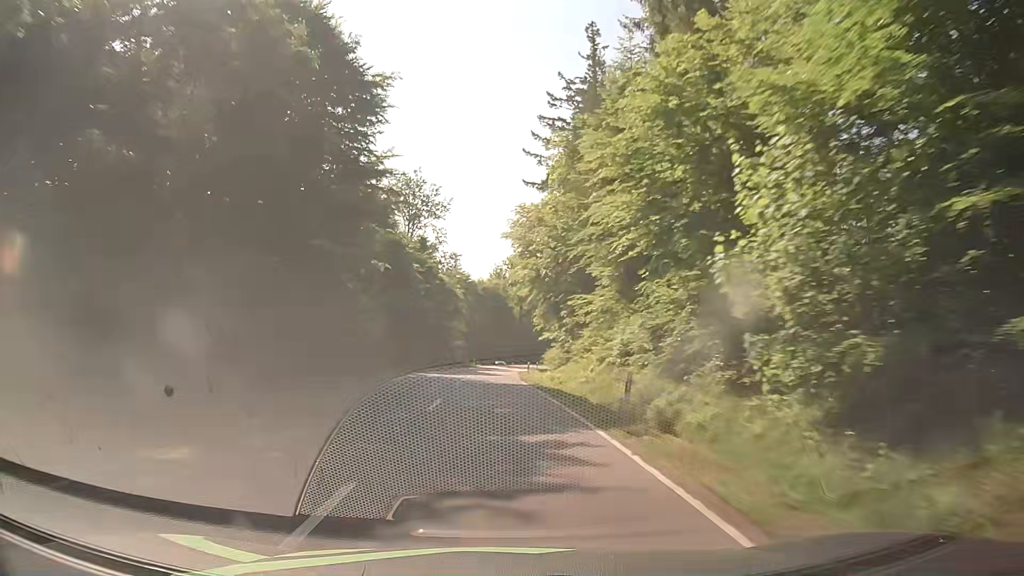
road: secondary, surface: asphalt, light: Day
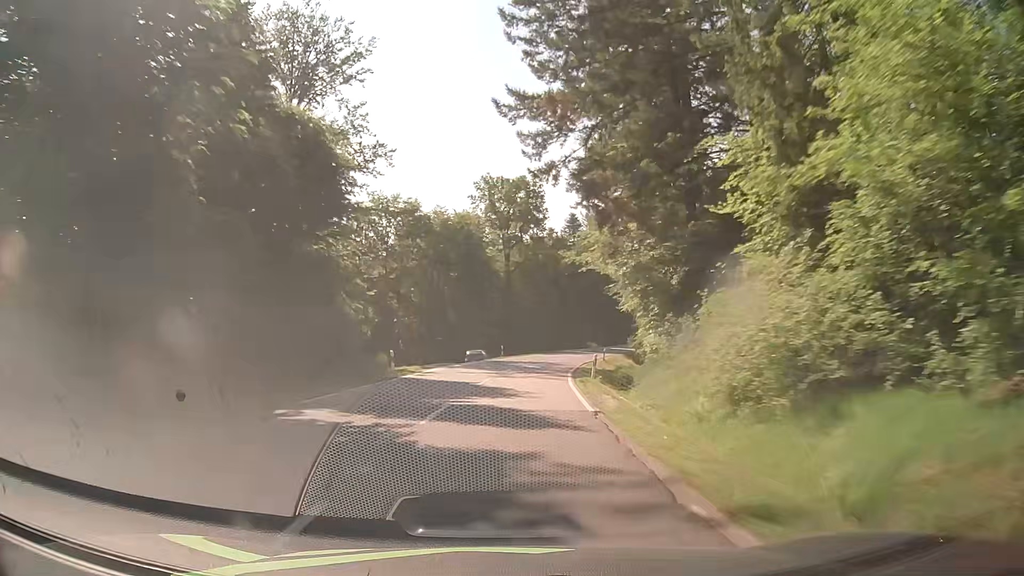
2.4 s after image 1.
(-1.2, +59.8) m; +1°
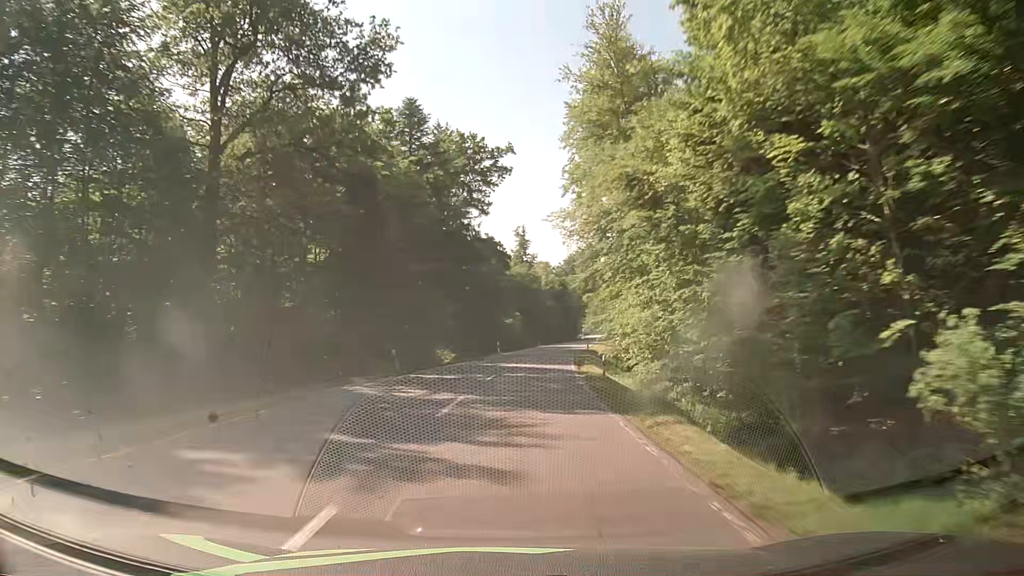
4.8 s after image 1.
(+5.8, +60.4) m; +13°
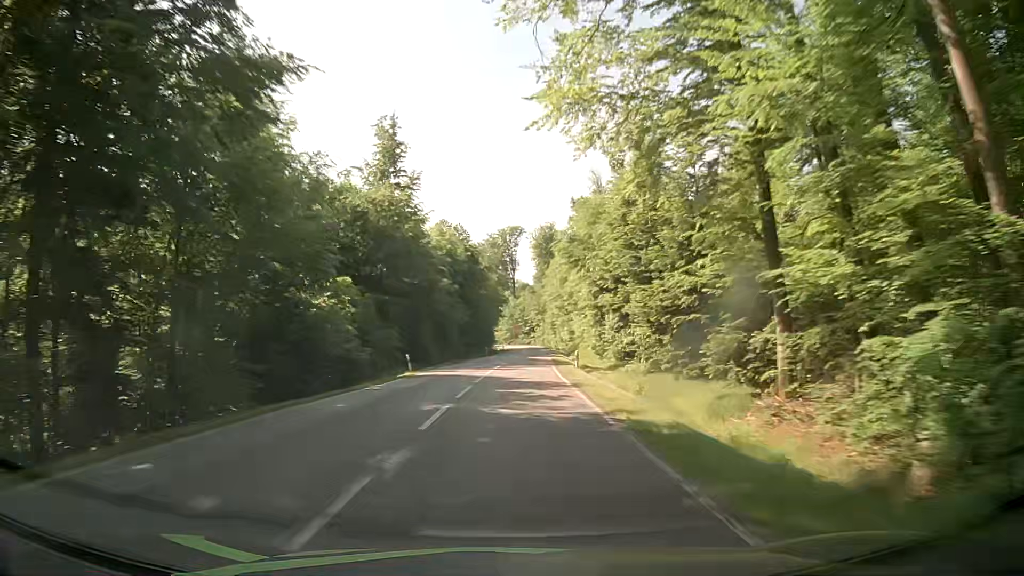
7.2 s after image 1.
(+4.8, +60.6) m; +8°
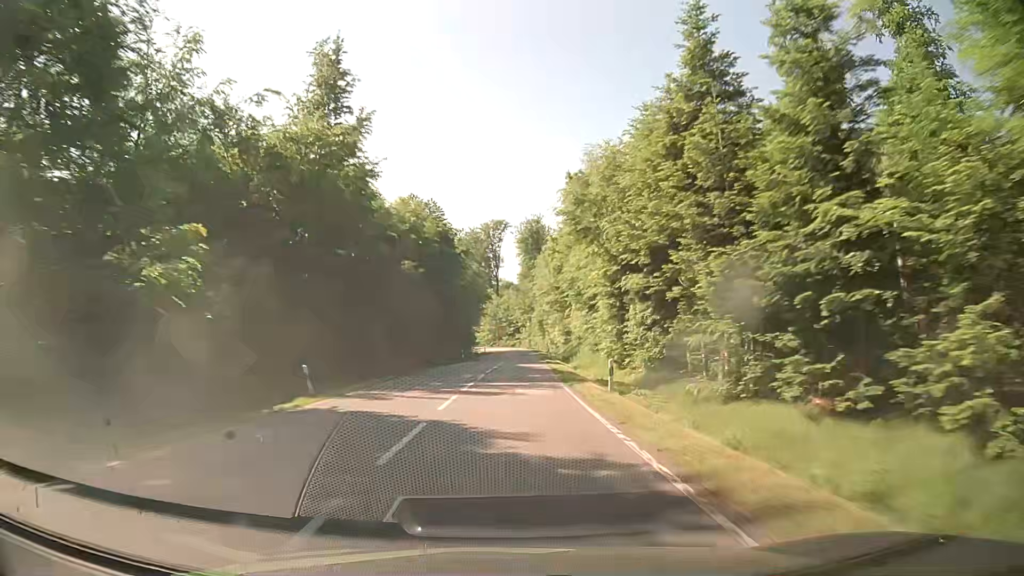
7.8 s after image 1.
(+0.3, +15.3) m; +2°
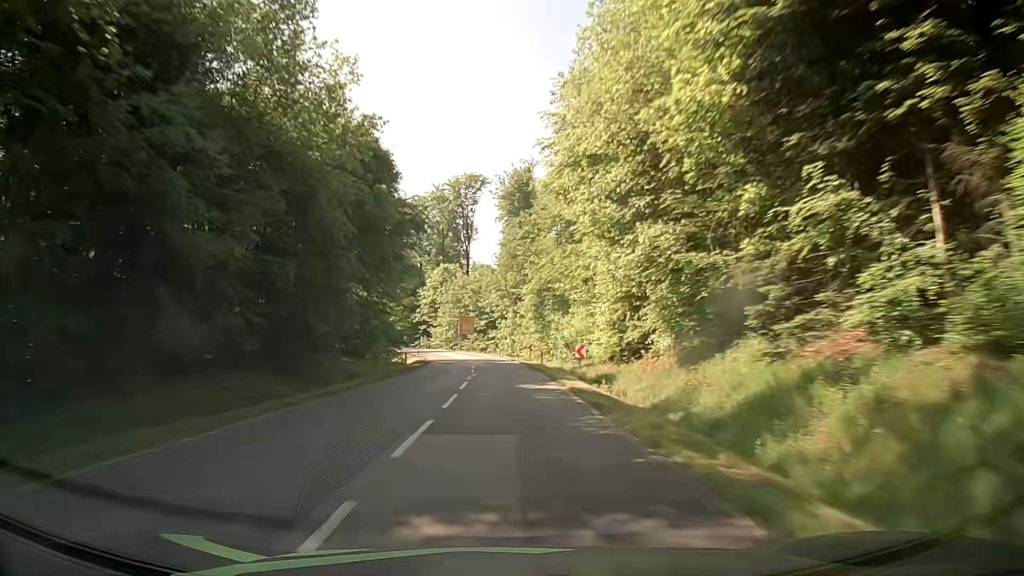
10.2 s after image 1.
(+1.6, +61.4) m; +2°
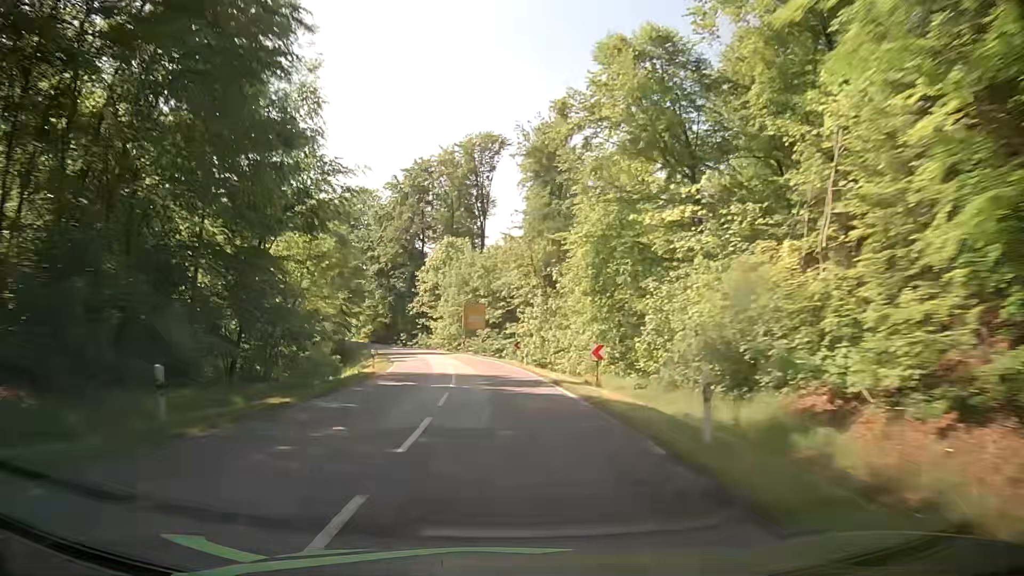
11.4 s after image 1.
(-0.1, +30.7) m; -1°
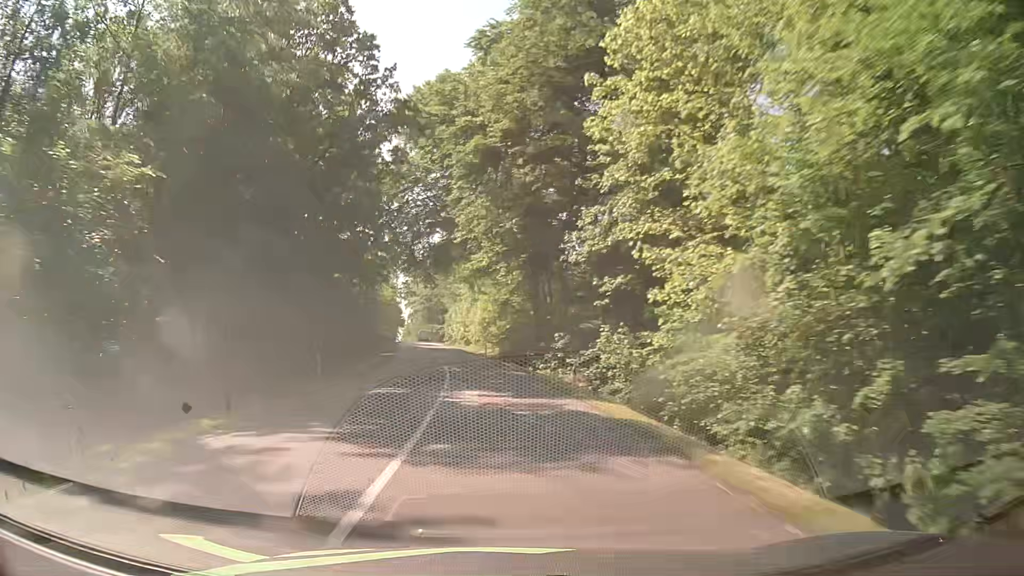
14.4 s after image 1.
(-9.3, +73.1) m; -15°
(0, +10) (-1, +20) (-2, +30) (-3, +40) (-4, +50) (-6, +60) (-7, +70) (-9, +79) (-10, +89) (-12, +99) m
